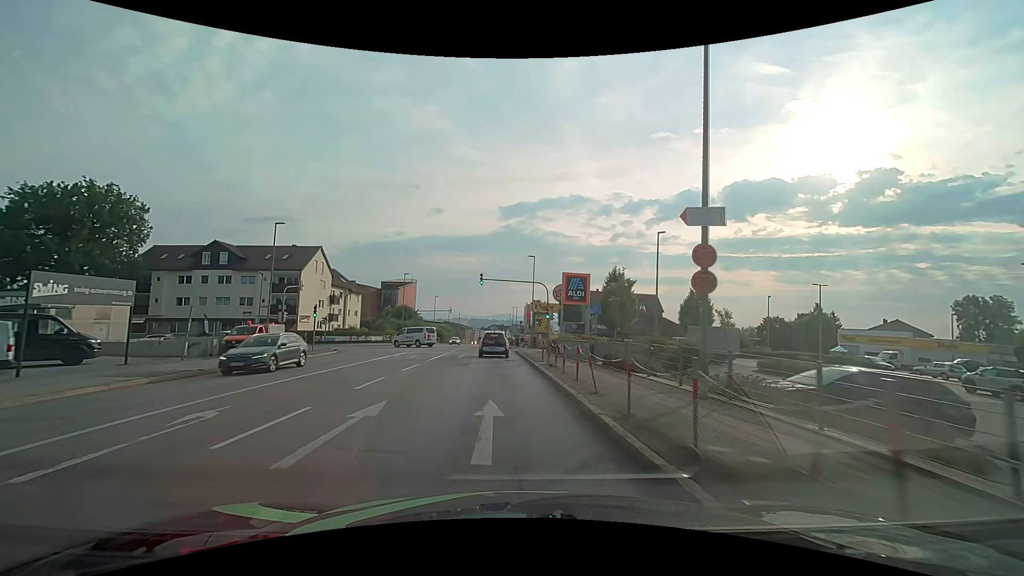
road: tertiary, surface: asphalt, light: Day
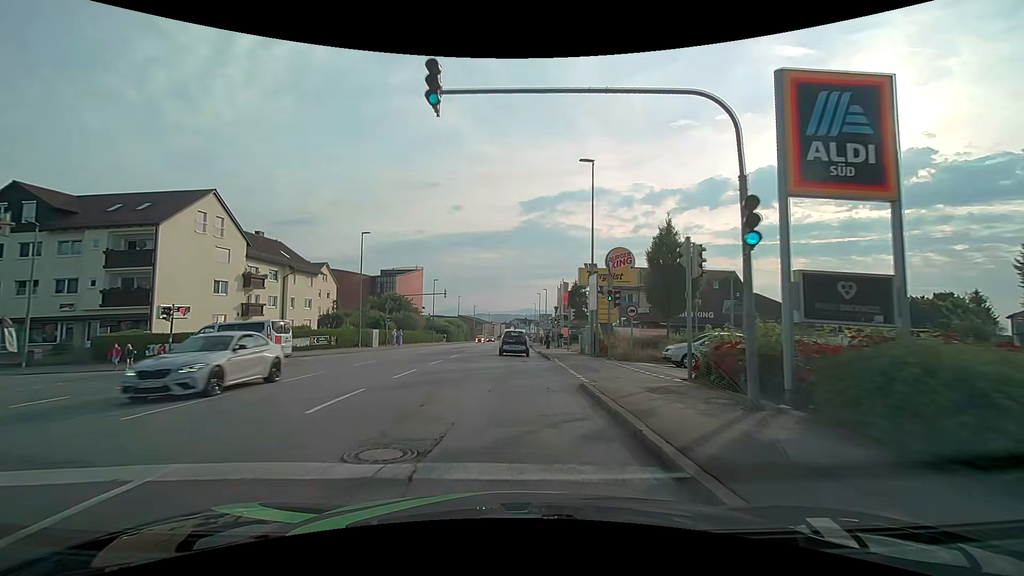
(-0.9, +30.1) m; -3°
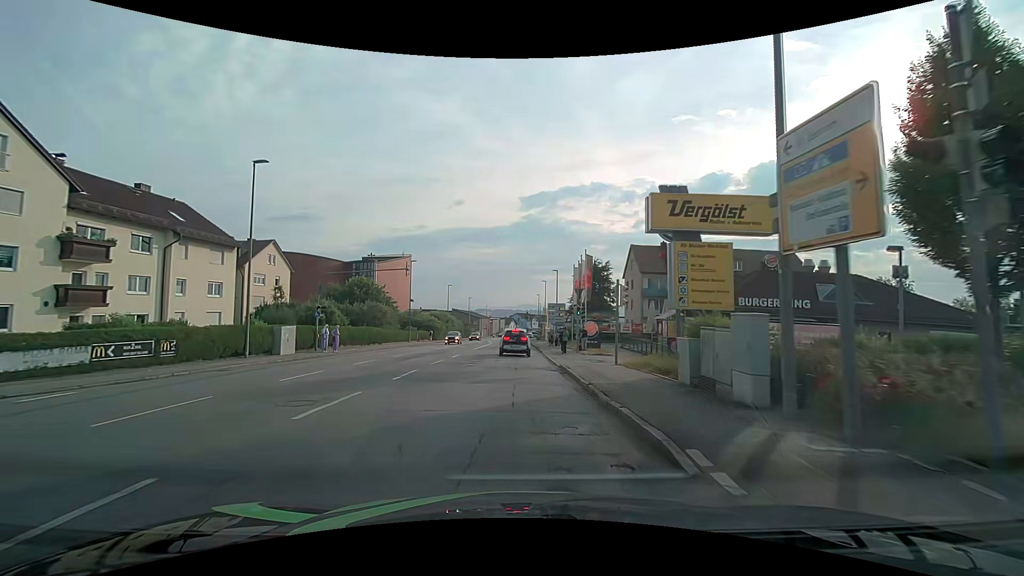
(-0.1, +18.4) m; 0°
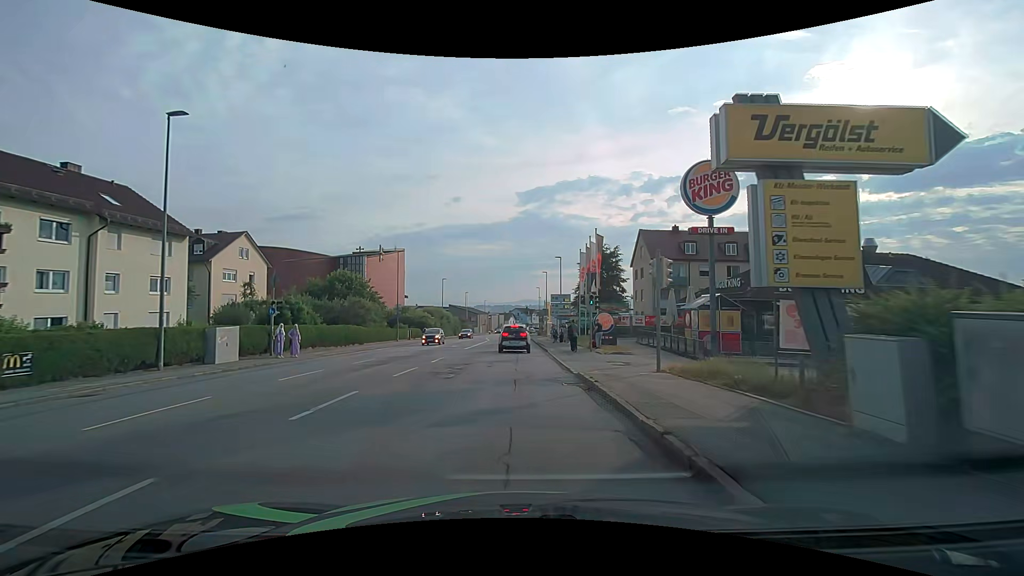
(0.0, +6.1) m; 0°
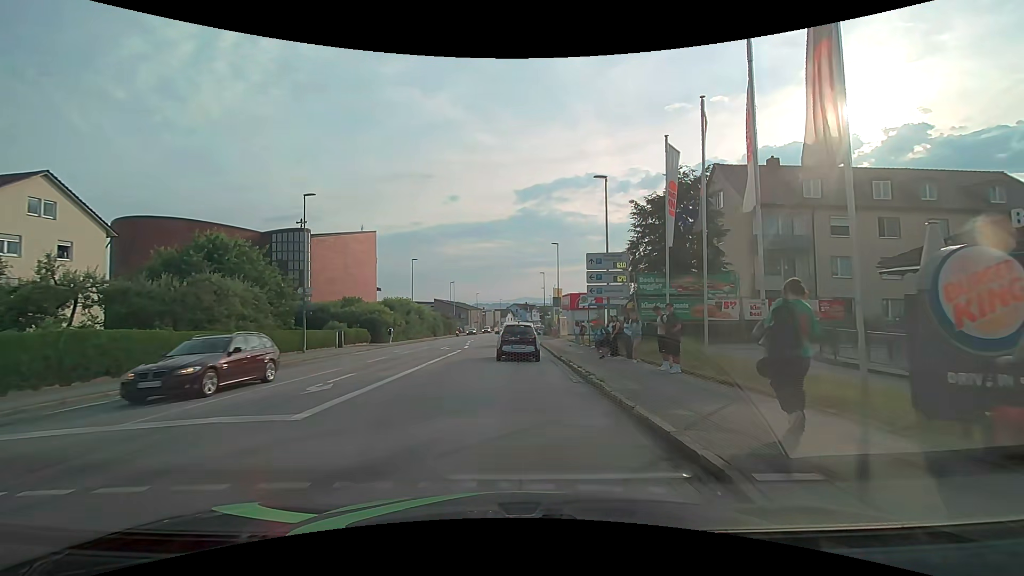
(+0.1, +24.5) m; +1°
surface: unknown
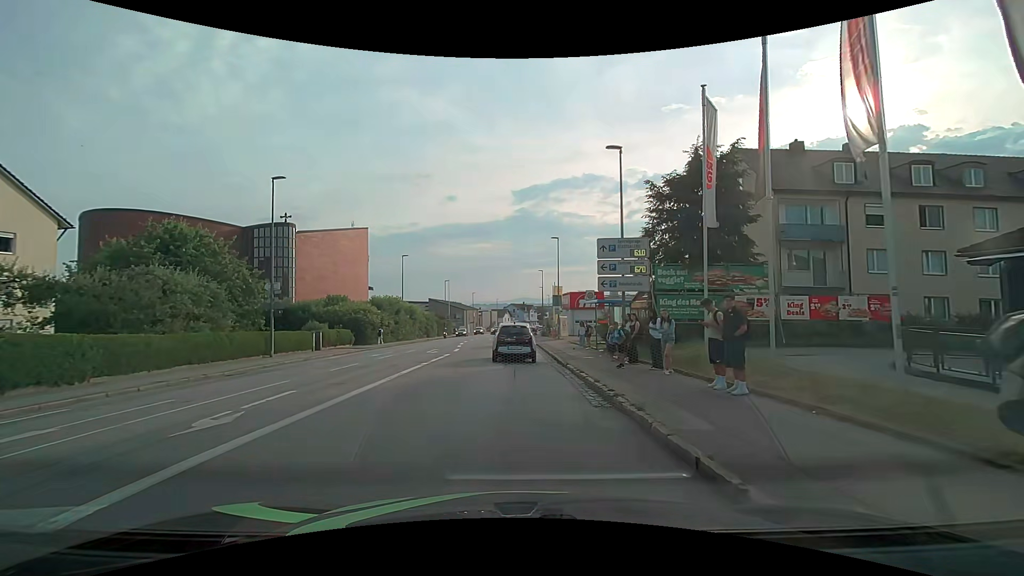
(0.0, +3.8) m; 0°
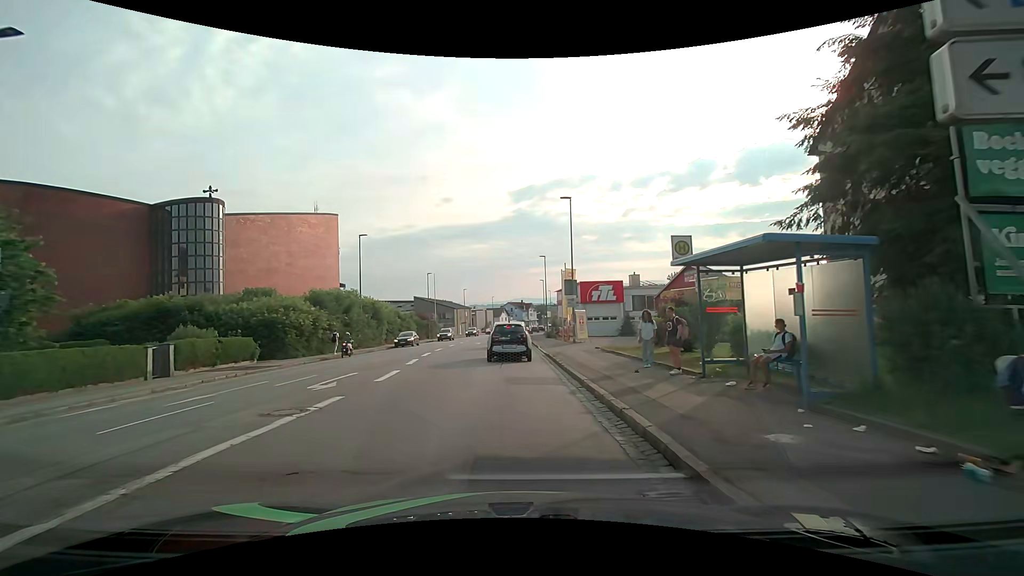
(+0.1, +15.4) m; 0°
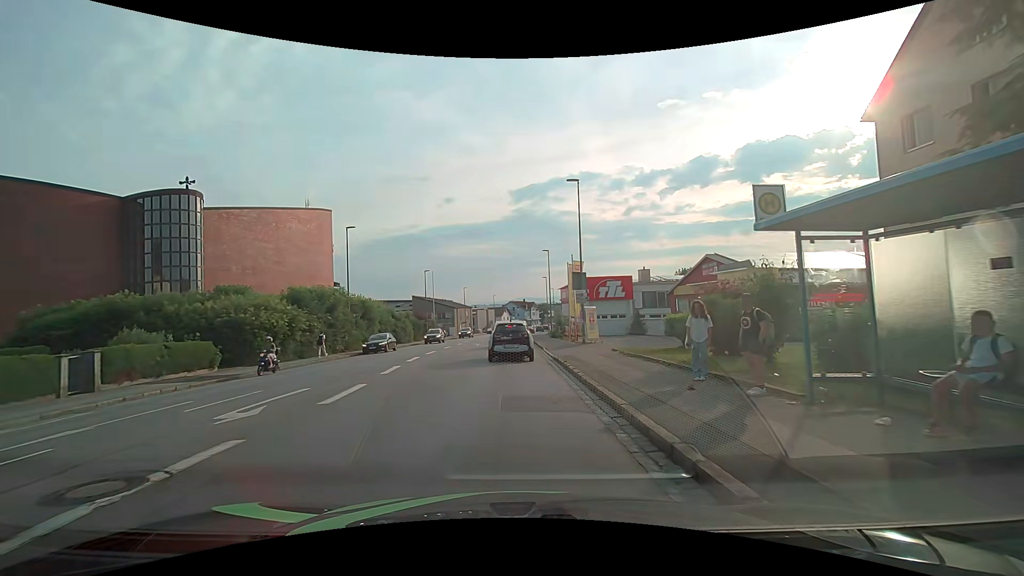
(0.0, +3.8) m; 0°
